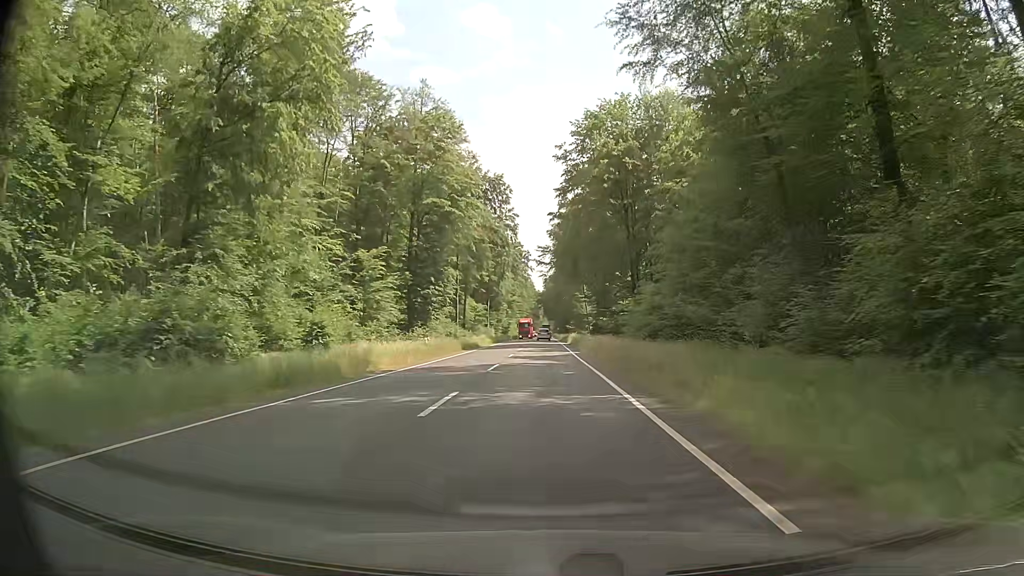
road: primary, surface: asphalt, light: Day
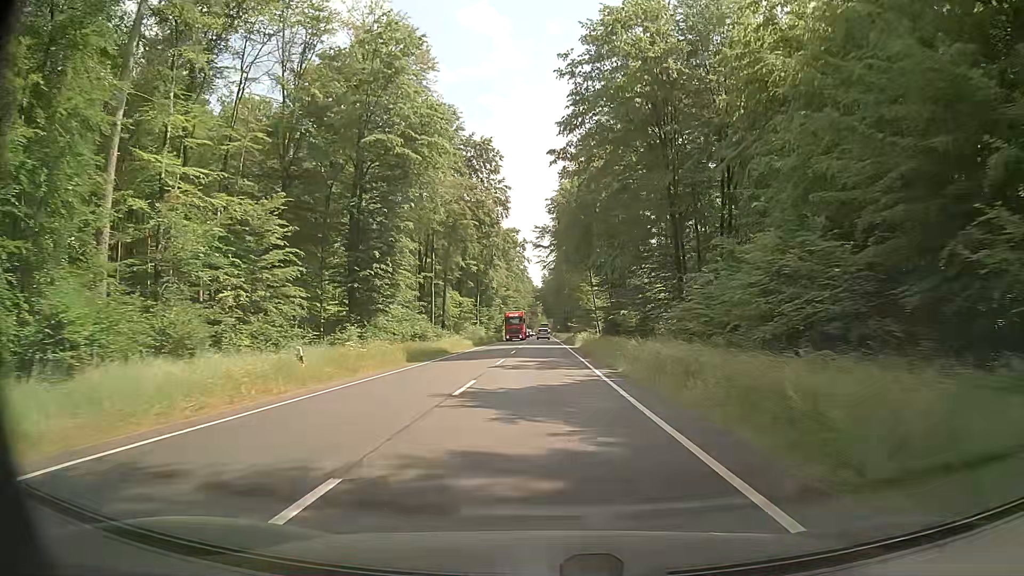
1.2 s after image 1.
(0.0, +20.6) m; 0°
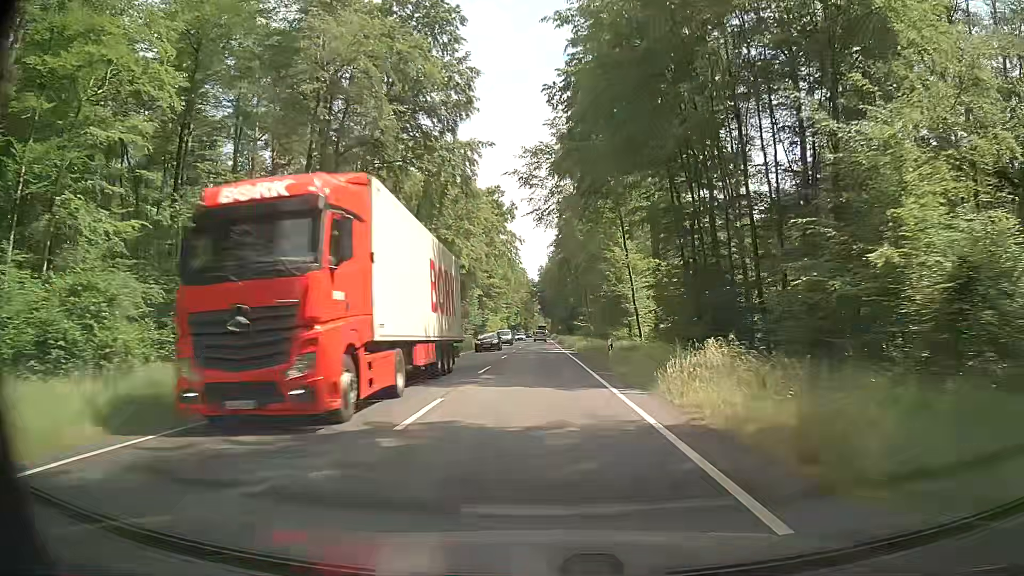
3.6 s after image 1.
(+0.2, +41.4) m; 0°
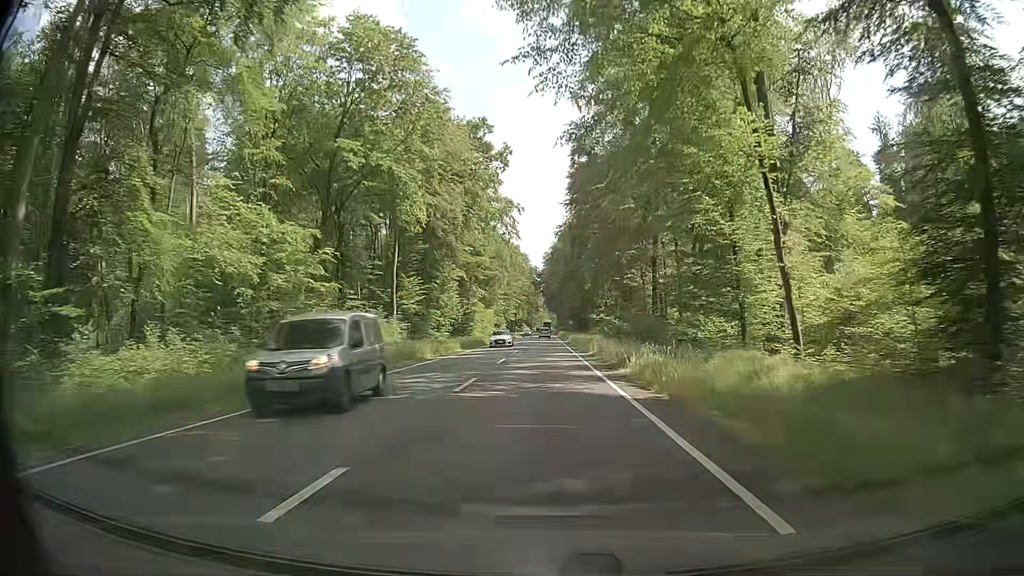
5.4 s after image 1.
(-0.1, +31.2) m; 0°
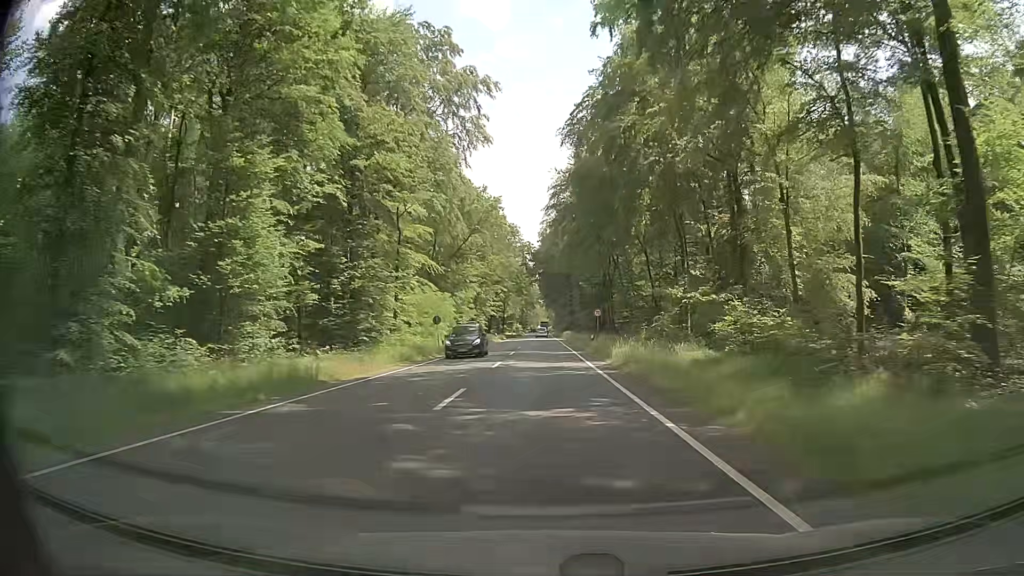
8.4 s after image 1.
(+0.3, +52.3) m; 0°
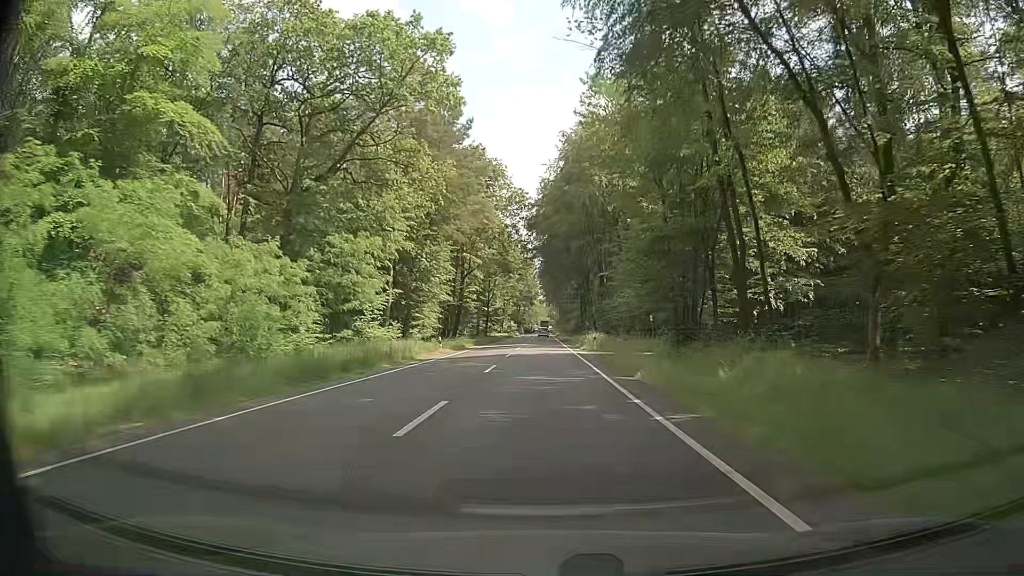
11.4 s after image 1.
(+0.5, +51.8) m; 0°
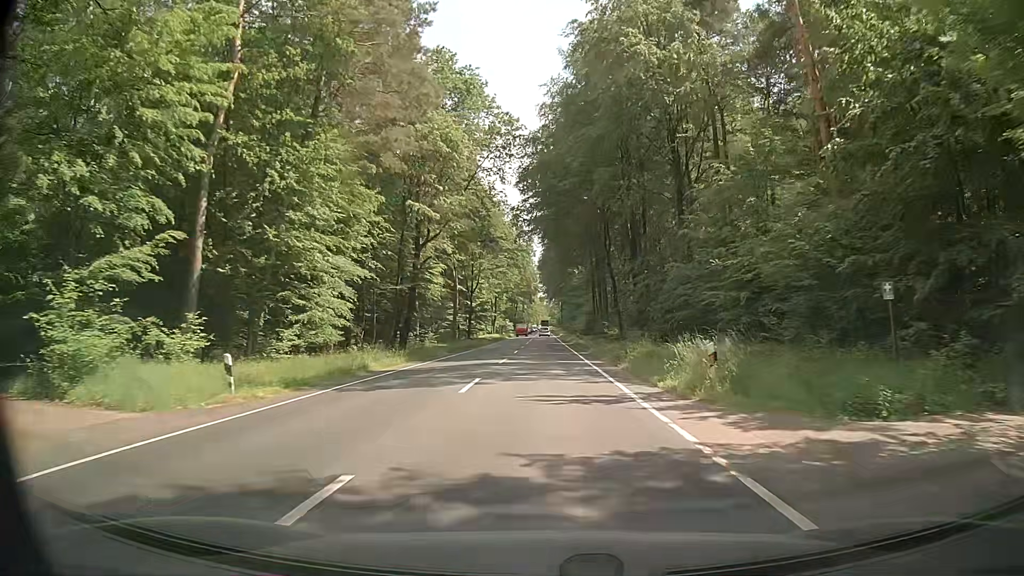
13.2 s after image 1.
(+0.1, +30.8) m; 0°
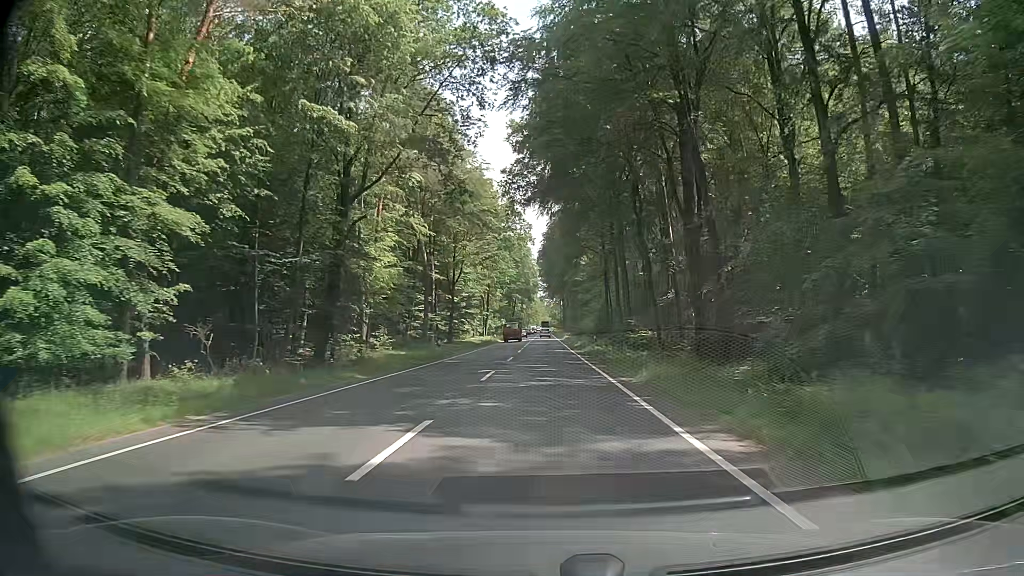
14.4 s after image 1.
(0.0, +20.4) m; 0°
(0, +10) (0, +20) (0, +30) (0, +40) (0, +50) (0, +60) (+1, +70) (+1, +80) (+1, +90) (+1, +100) m
